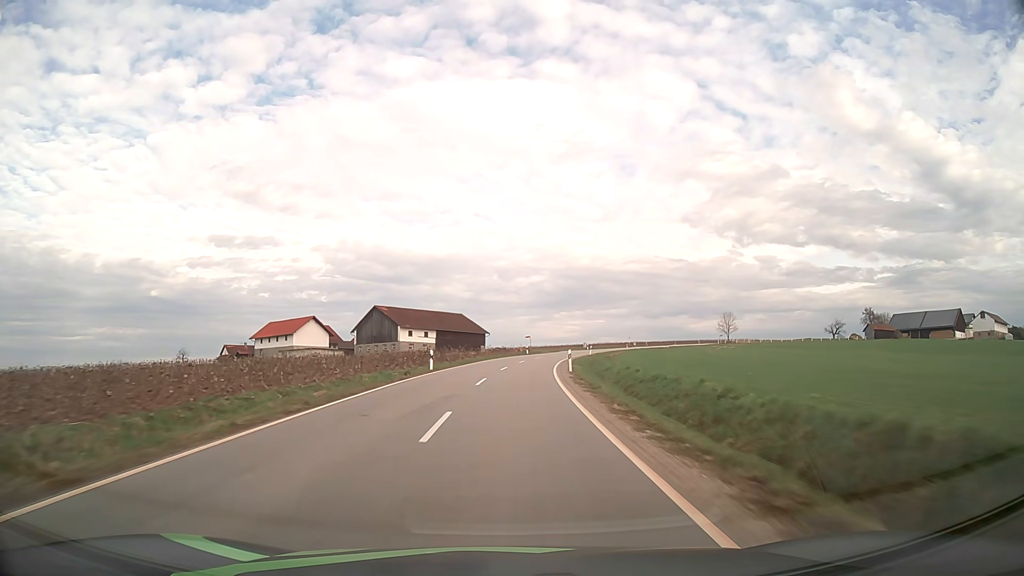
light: Day
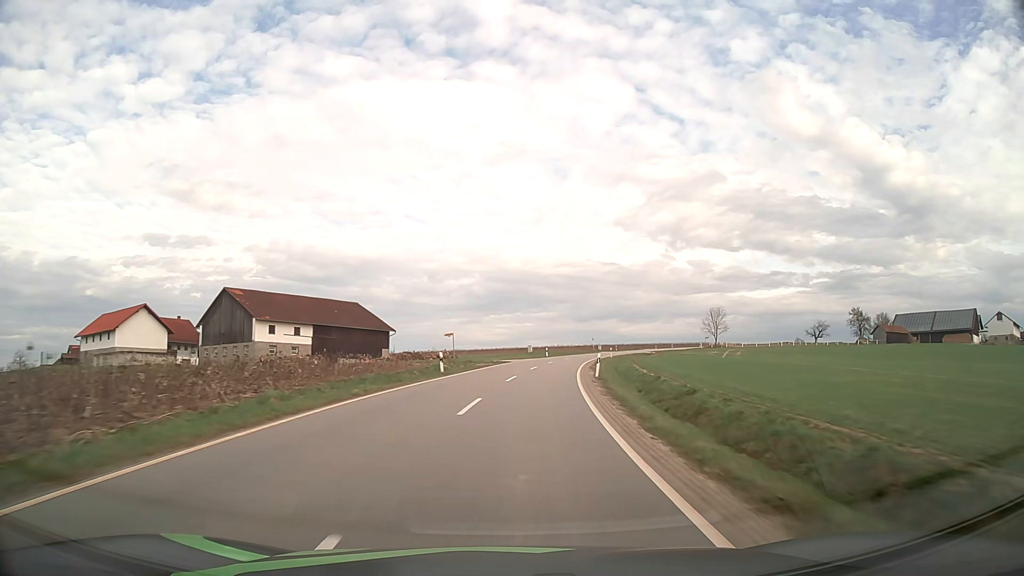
(+1.9, +45.0) m; +6°
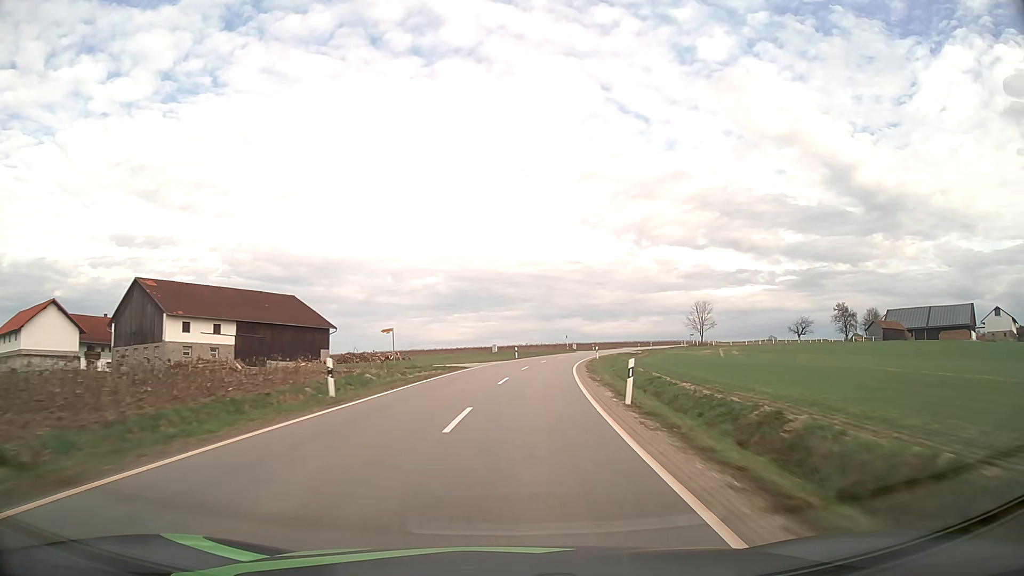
(+0.4, +14.8) m; +3°
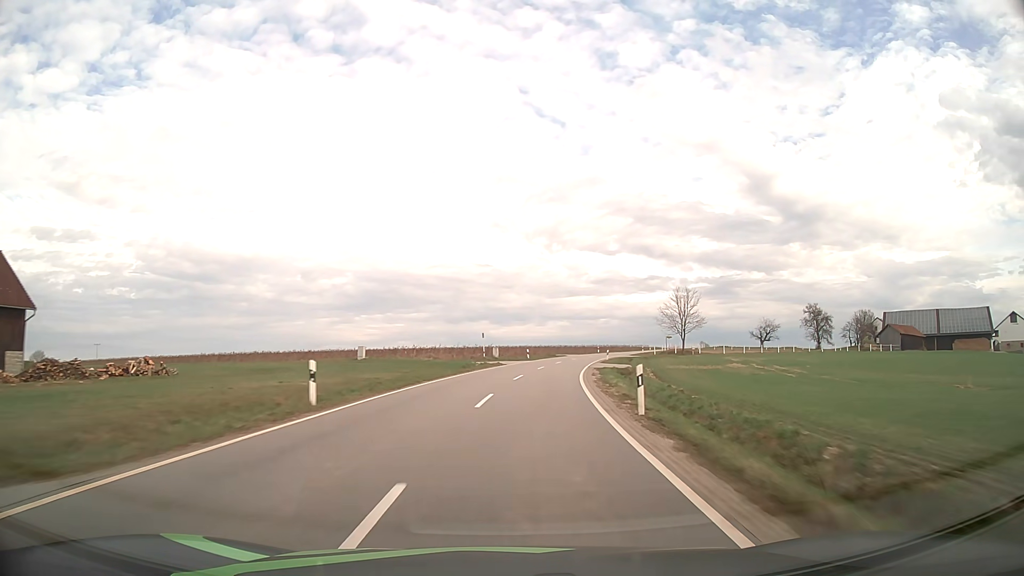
(+3.0, +44.1) m; +8°
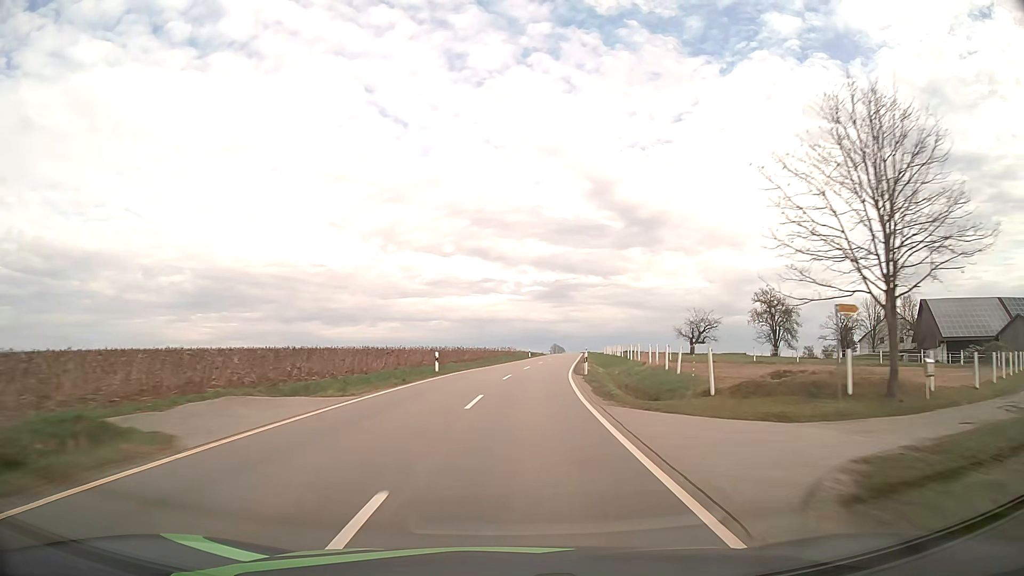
(+9.5, +72.6) m; +14°
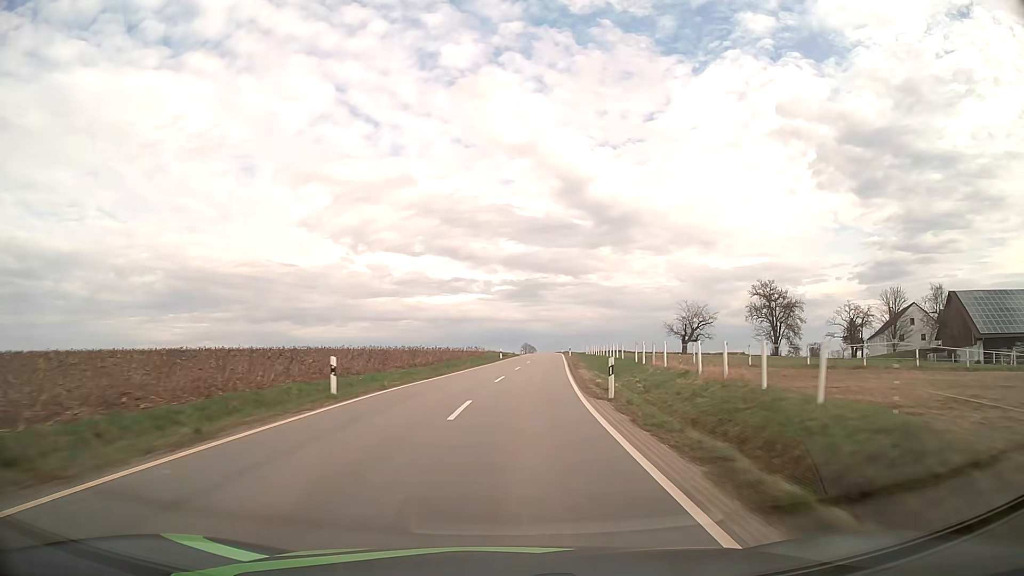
(+0.4, +14.7) m; +3°
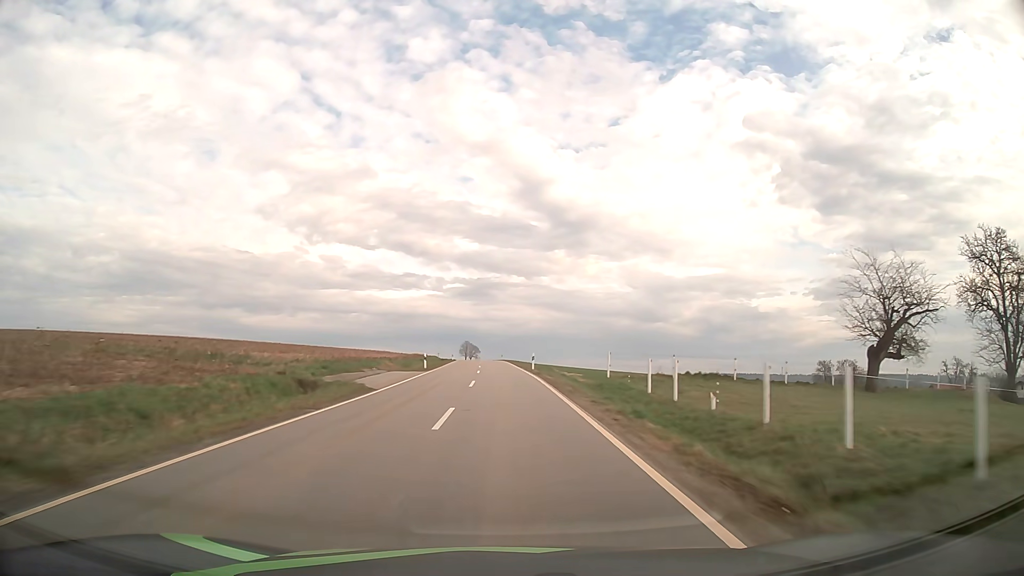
(+4.5, +74.0) m; +5°
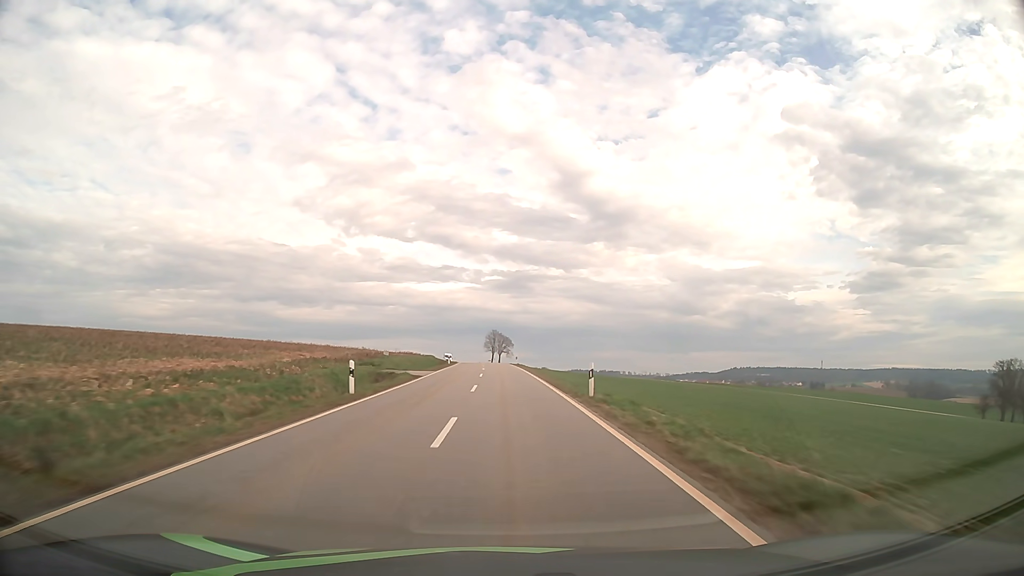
(-2.0, +75.2) m; -3°
(0, +10) (0, +20) (0, +30) (0, +40) (-1, +50) (-1, +60) (-1, +70) (-2, +80) (-2, +90) (-3, +100) m
